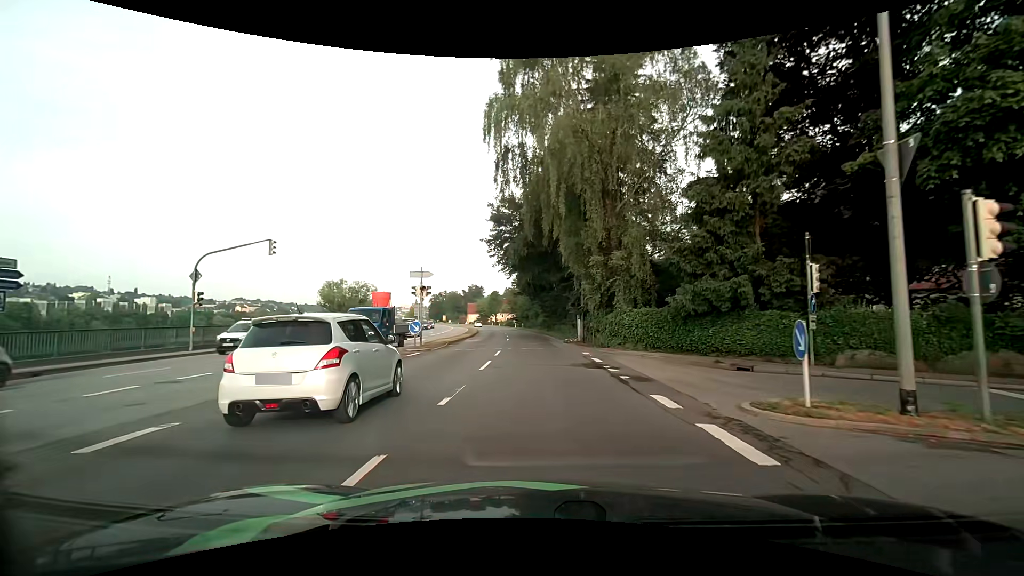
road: primary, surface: asphalt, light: Day
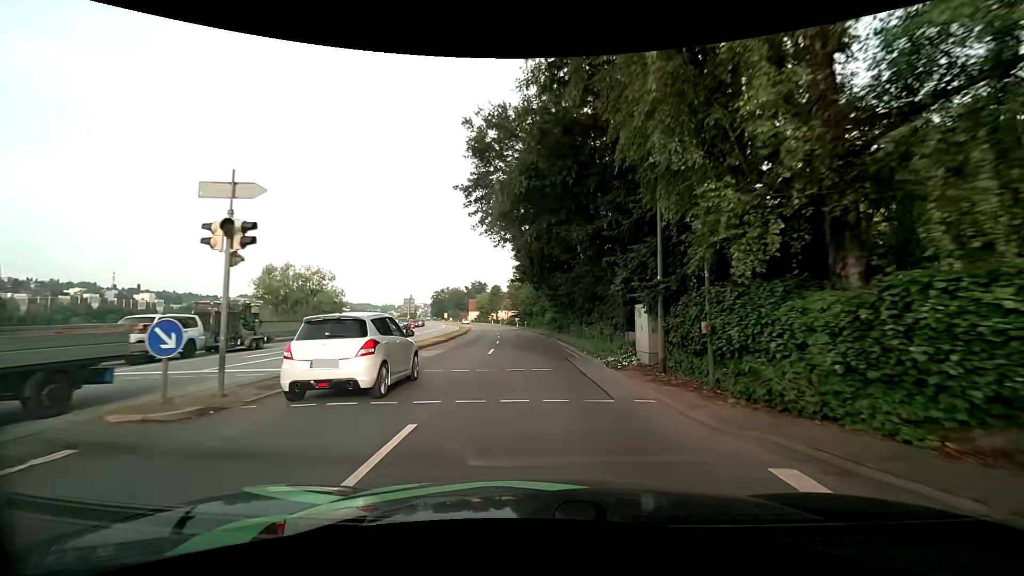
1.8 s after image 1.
(-0.2, +17.3) m; -1°
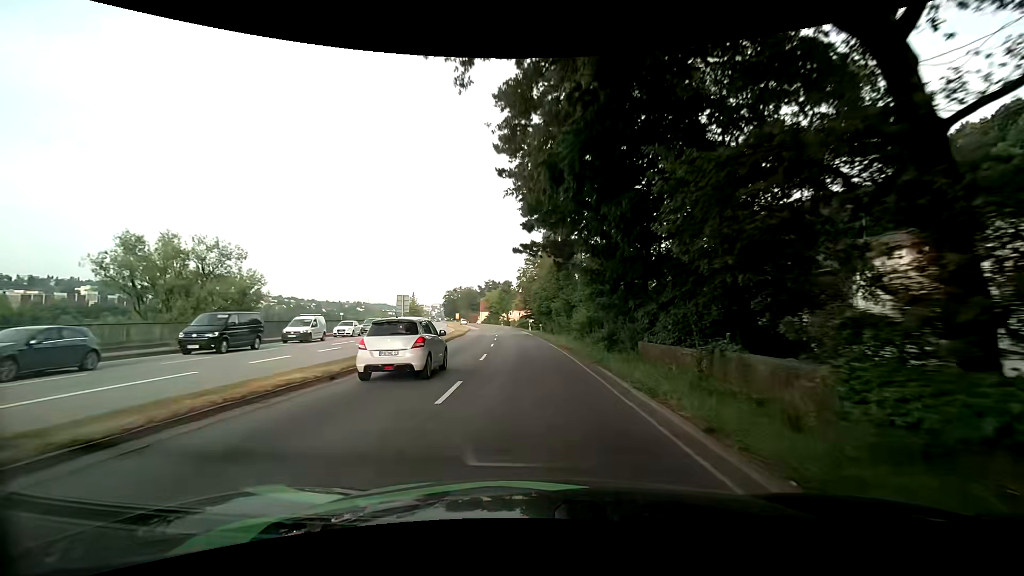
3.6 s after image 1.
(-0.3, +20.4) m; -2°
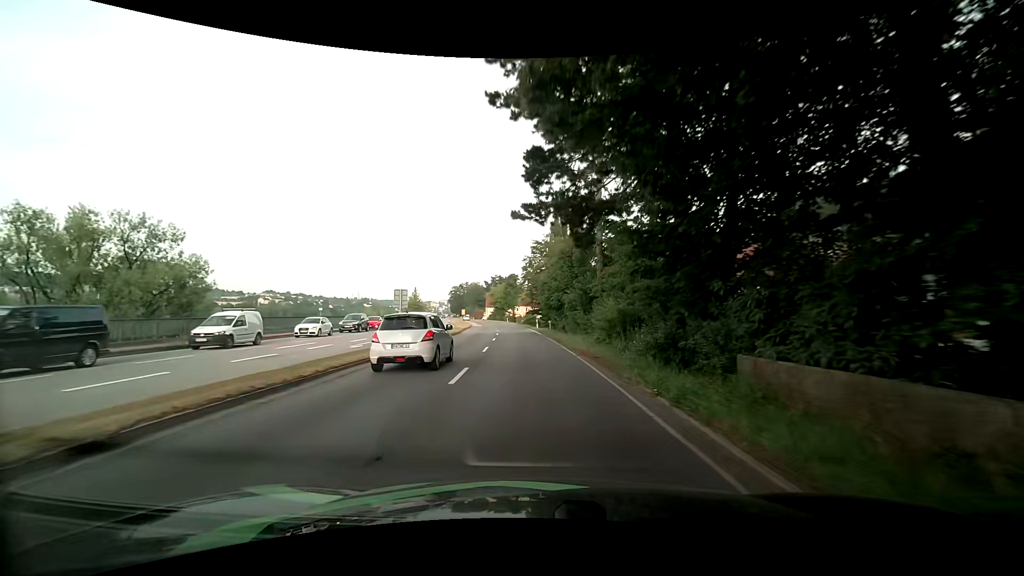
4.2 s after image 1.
(0.0, +7.5) m; 0°
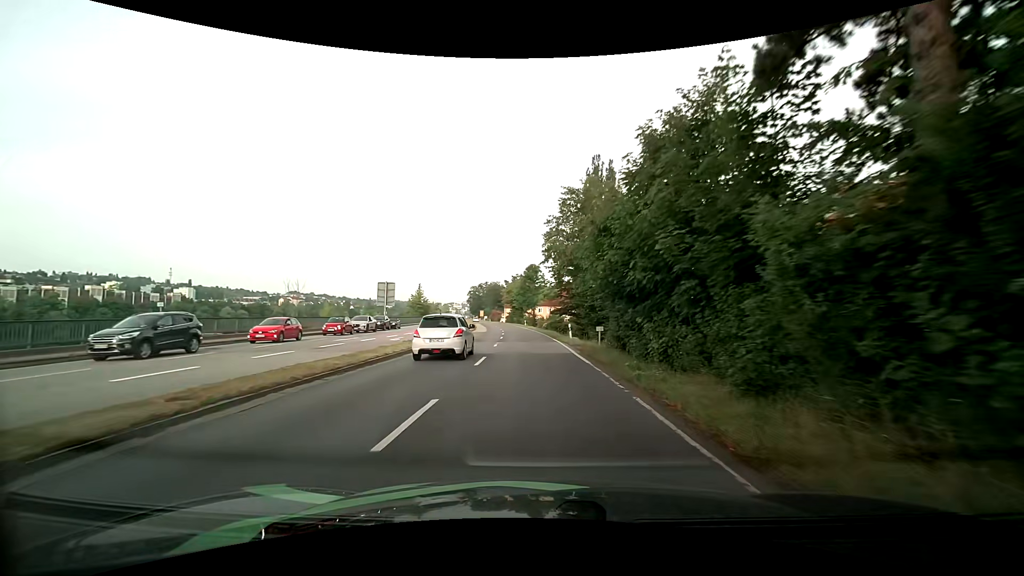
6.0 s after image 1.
(-0.8, +23.5) m; -3°
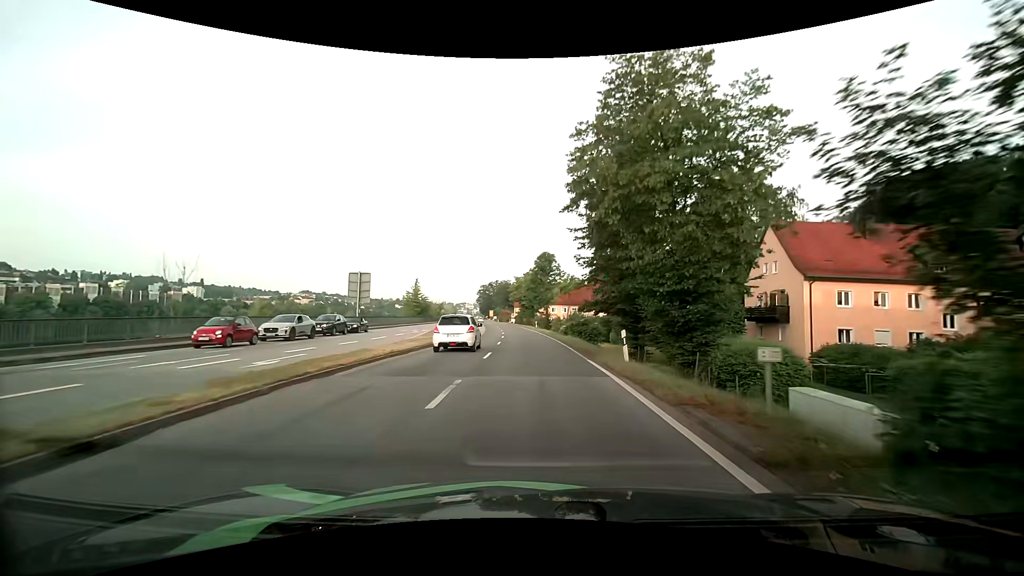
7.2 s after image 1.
(-0.2, +16.3) m; -1°
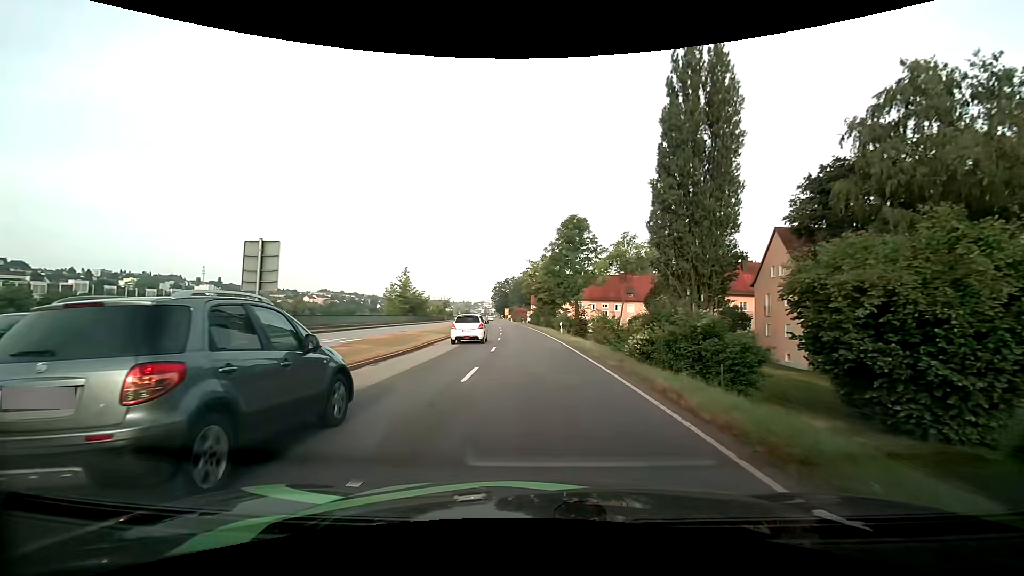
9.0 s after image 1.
(-0.6, +24.6) m; -2°
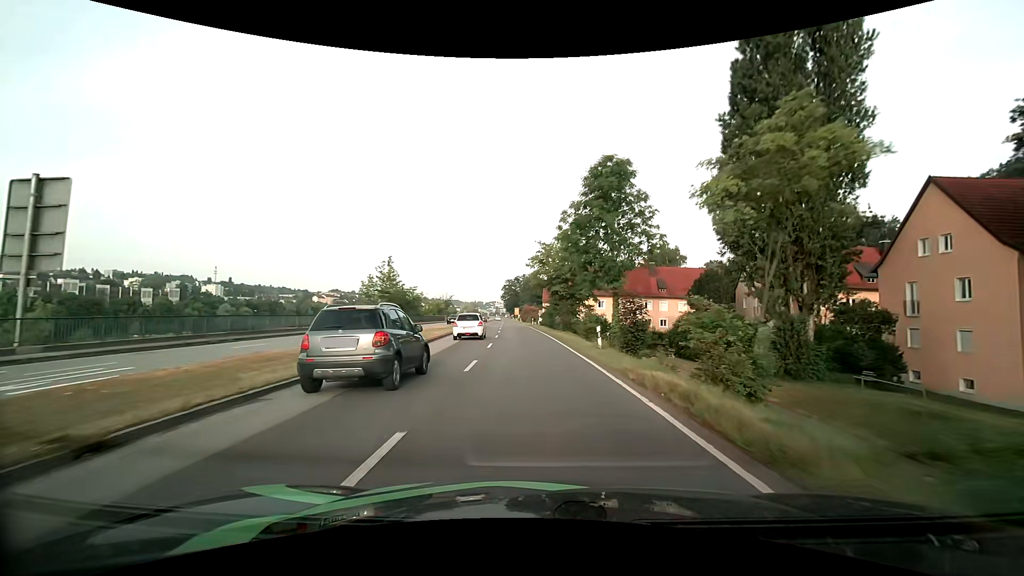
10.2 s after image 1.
(-0.2, +16.7) m; -1°
(0, +10) (-1, +20) (-1, +30) (-2, +40) (-2, +50) (-3, +60) (-4, +70) (-4, +80) (-5, +90) (-6, +100) m
